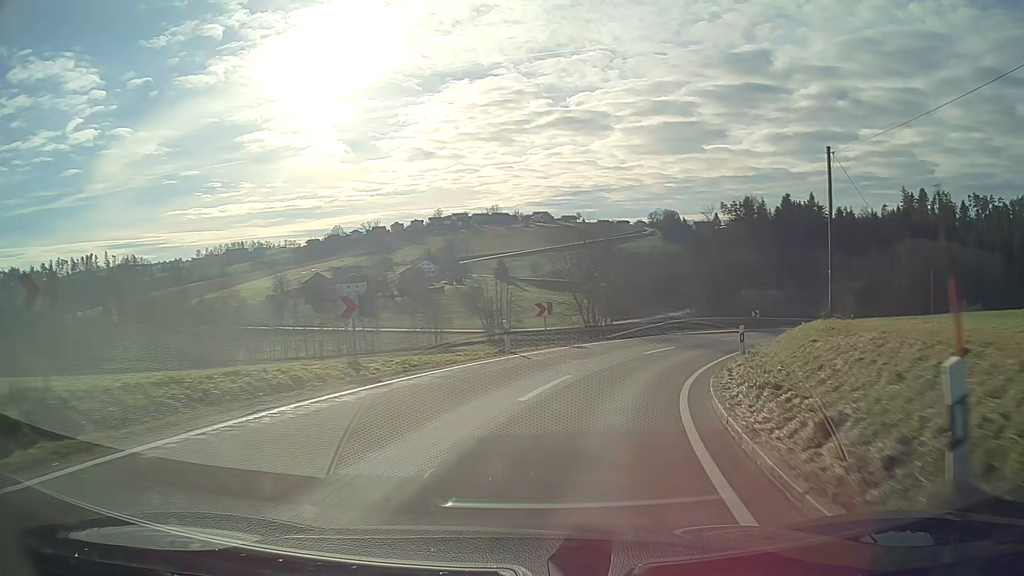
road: tertiary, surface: asphalt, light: Day
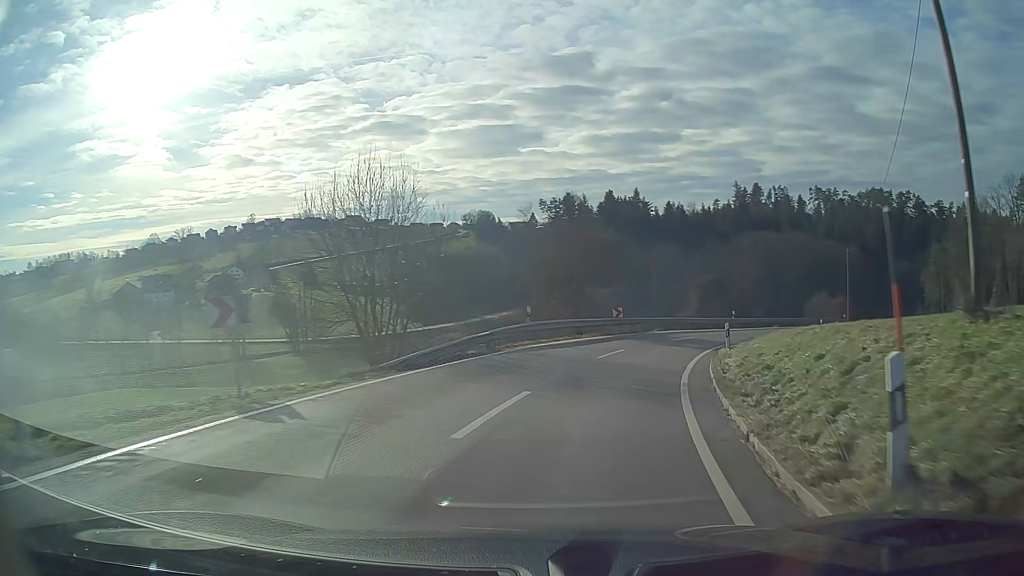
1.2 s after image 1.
(+2.0, +14.7) m; +15°
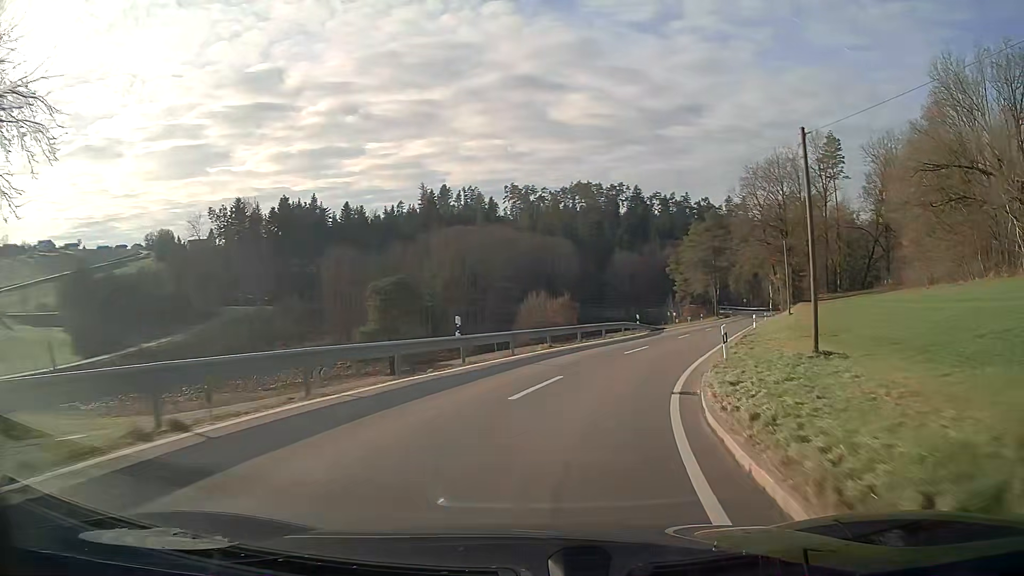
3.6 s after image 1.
(+7.4, +30.4) m; +27°
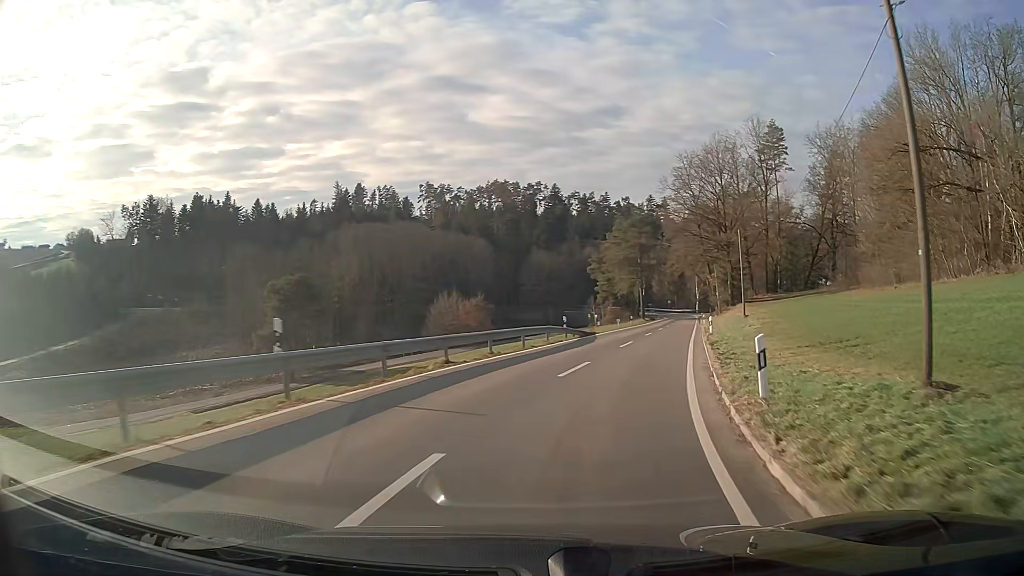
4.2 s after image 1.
(+0.5, +8.1) m; +7°
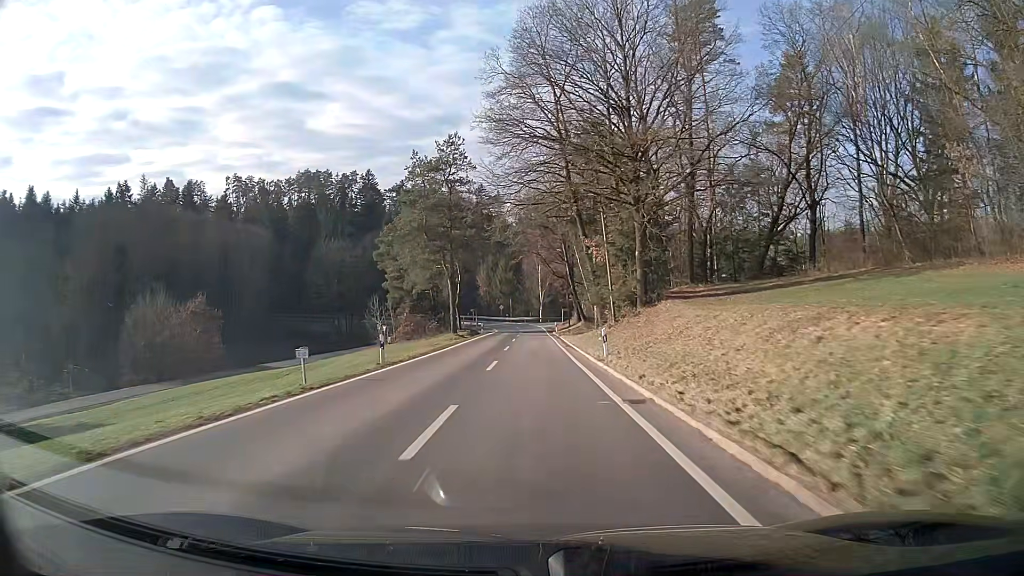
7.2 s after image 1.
(+6.9, +43.4) m; +11°
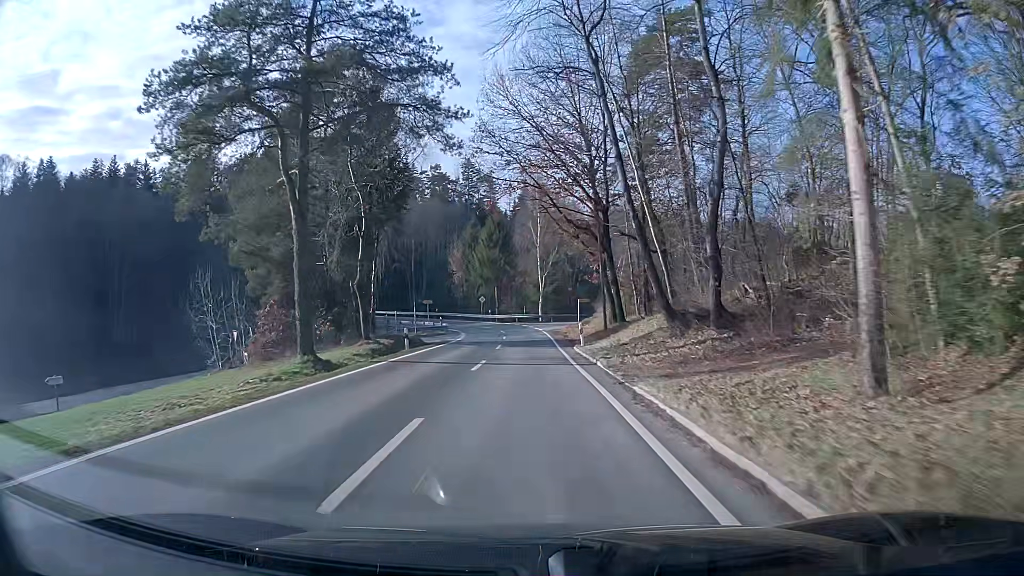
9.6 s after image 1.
(+0.2, +37.8) m; 0°
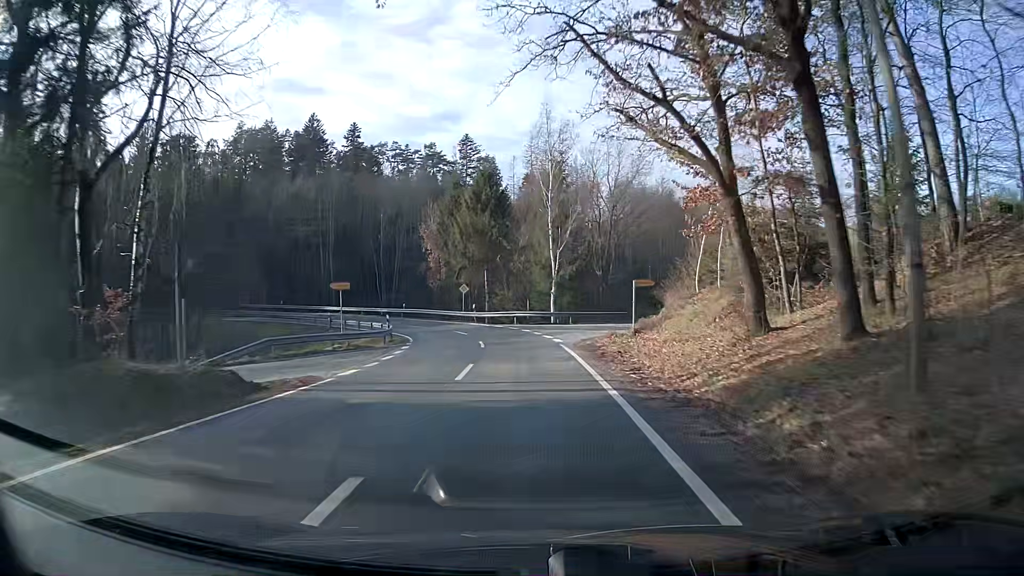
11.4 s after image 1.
(-0.1, +26.8) m; 0°
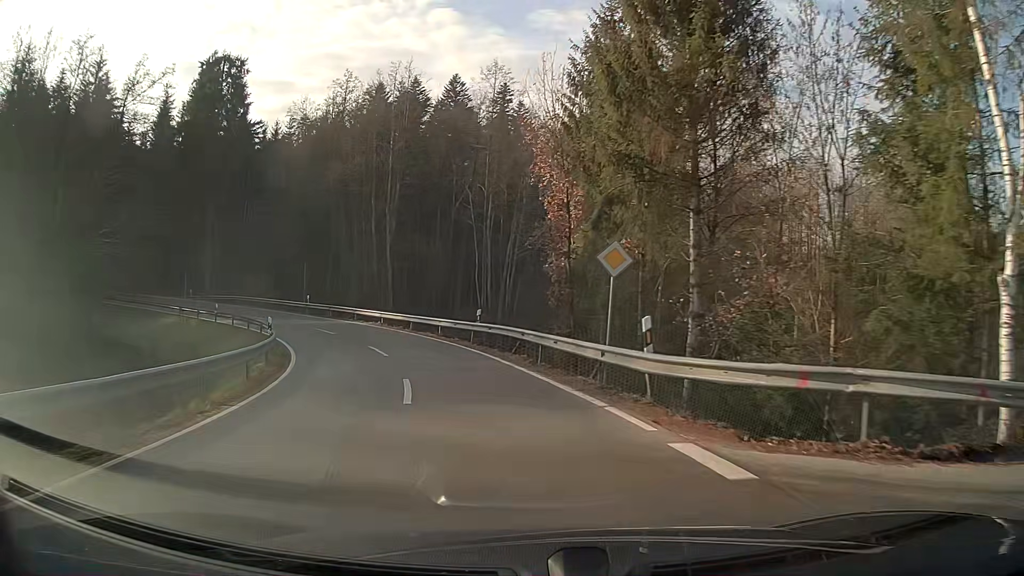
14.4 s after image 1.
(-3.8, +38.0) m; -18°
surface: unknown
